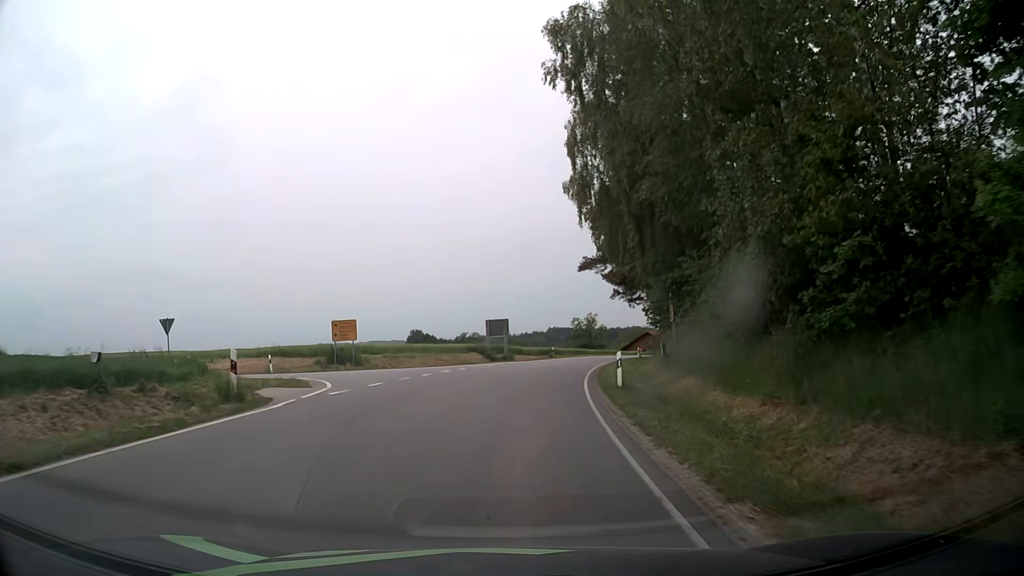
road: tertiary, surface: asphalt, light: Day
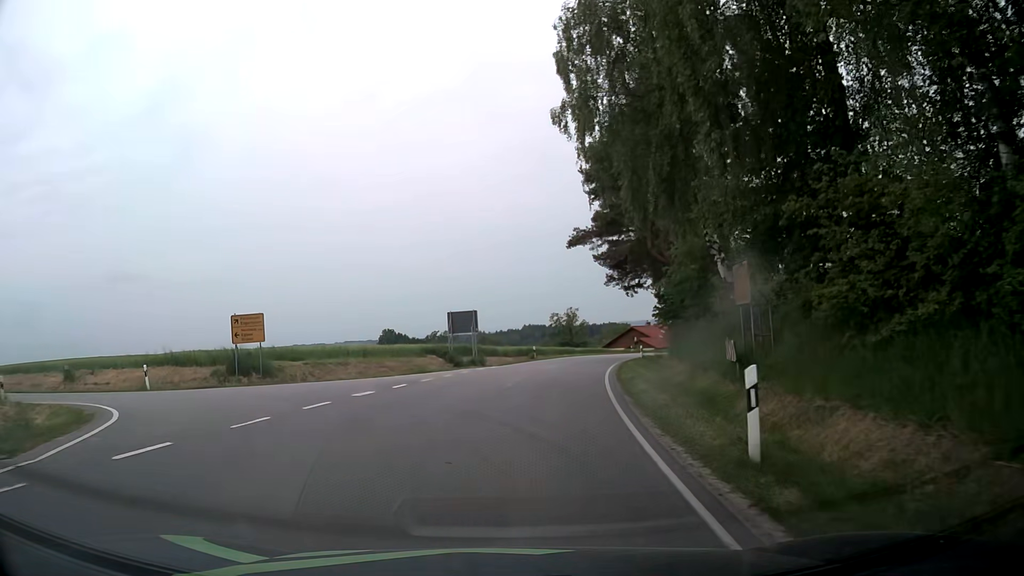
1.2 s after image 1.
(+0.3, +11.6) m; +2°
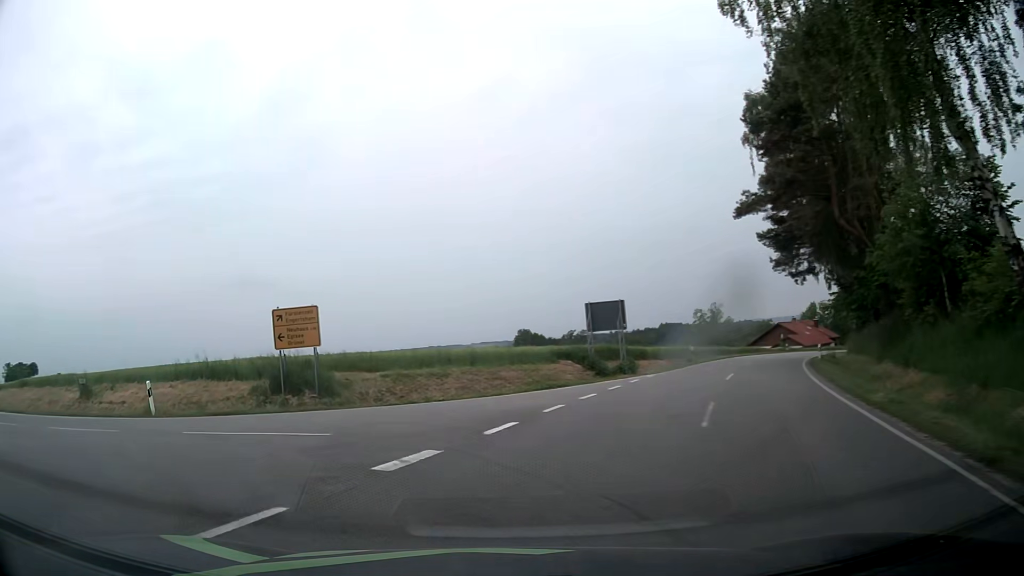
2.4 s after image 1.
(-0.5, +9.0) m; -10°
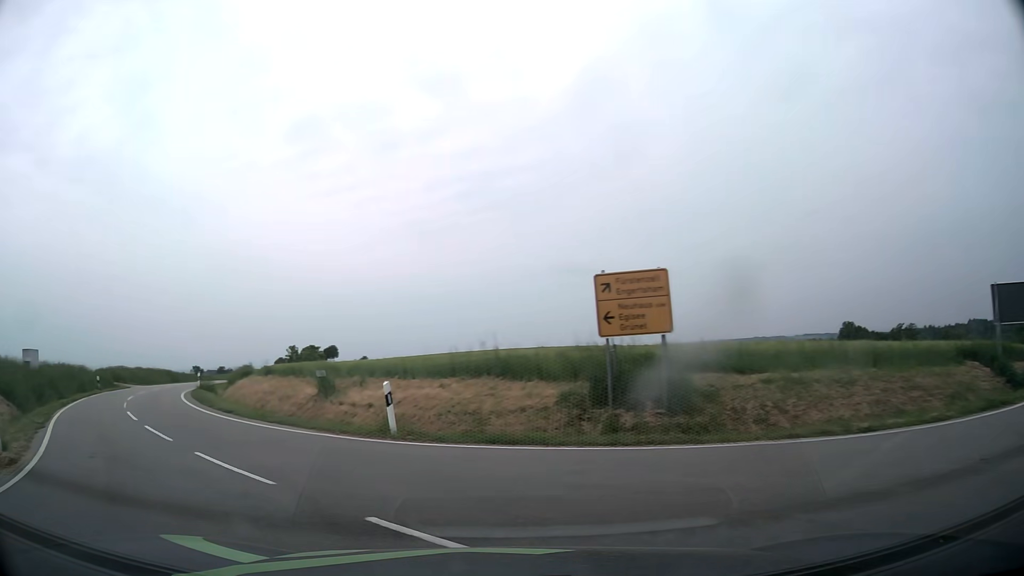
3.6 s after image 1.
(-1.9, +7.5) m; -28°
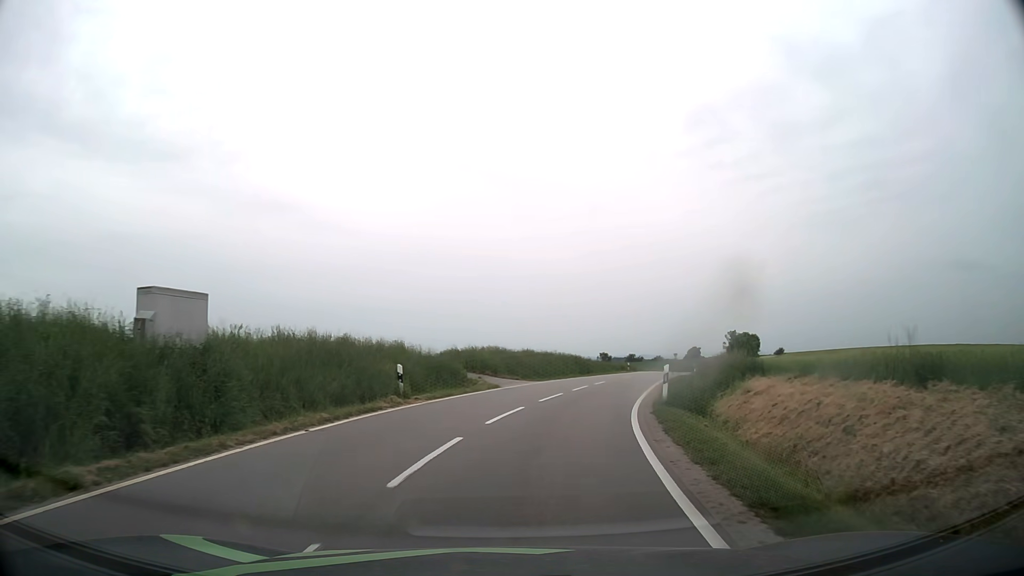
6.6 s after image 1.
(-12.2, +22.4) m; -36°
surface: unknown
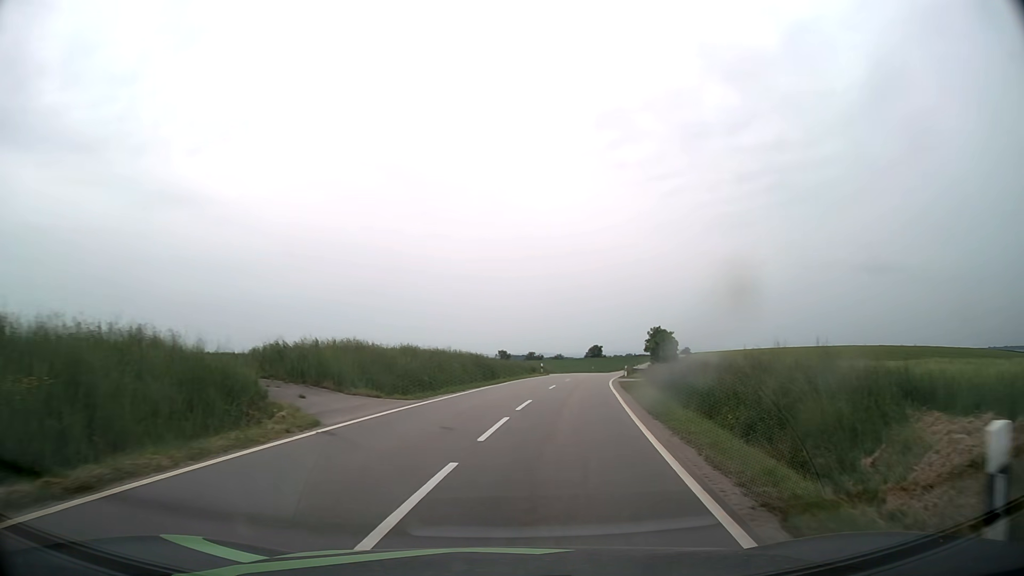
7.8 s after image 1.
(+1.0, +14.4) m; +9°
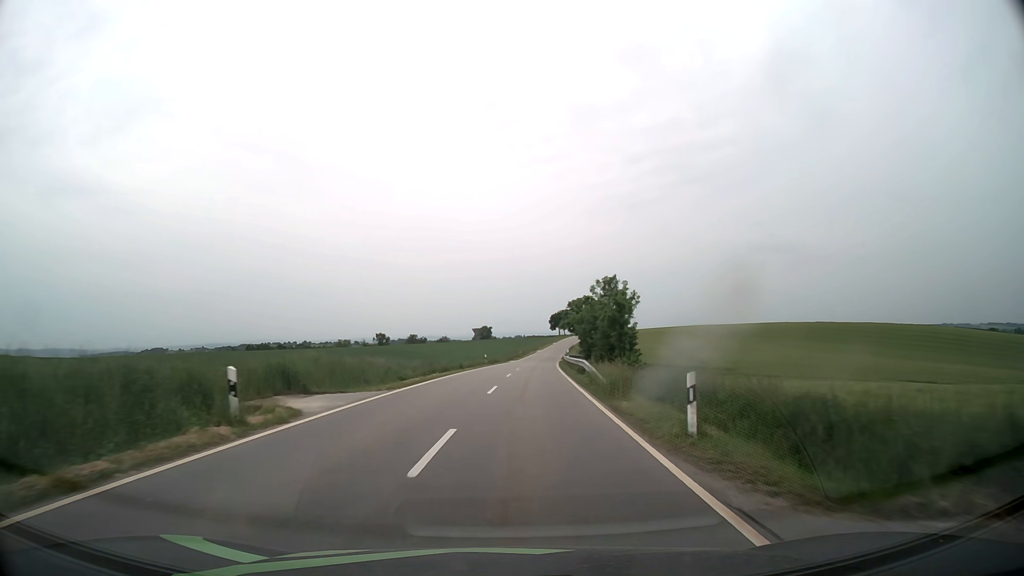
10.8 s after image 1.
(+5.6, +46.6) m; +9°
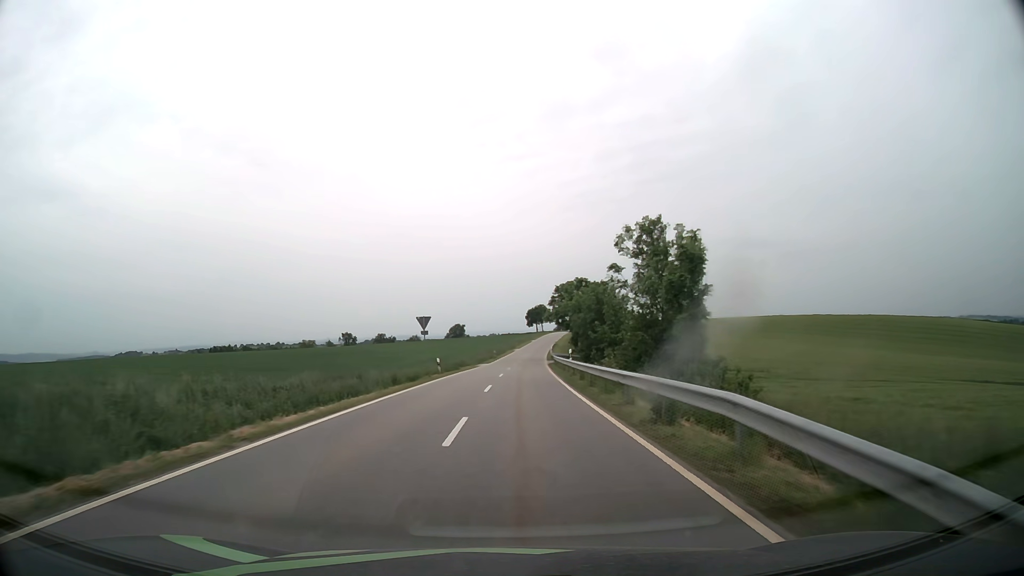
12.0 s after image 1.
(+0.6, +22.1) m; +2°
(0, +10) (0, +20) (0, +30) (+1, +40) (+1, +50) (+2, +60) (+2, +70) (+3, +80) (+3, +90) (+4, +100) m
